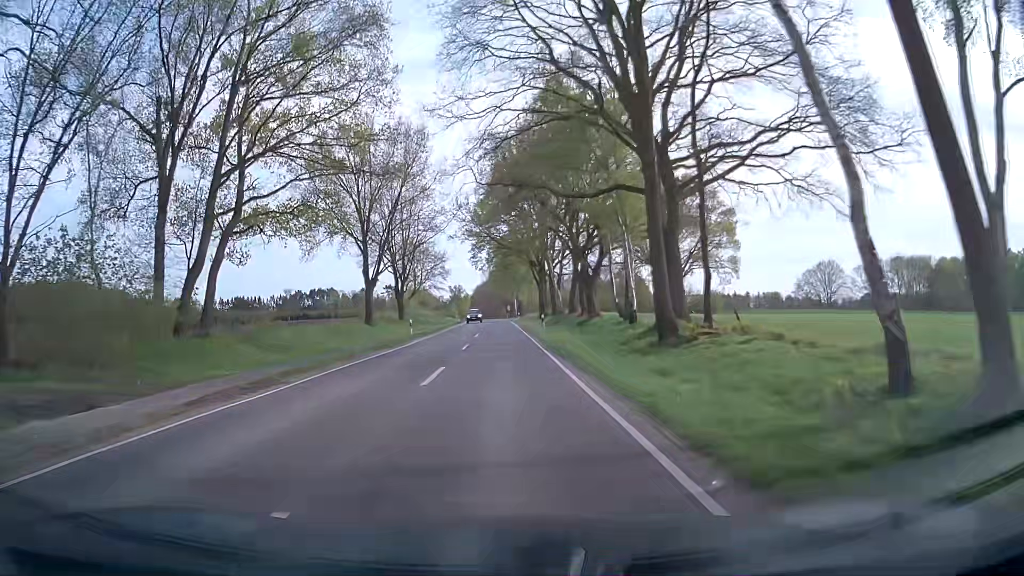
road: secondary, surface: asphalt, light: Day
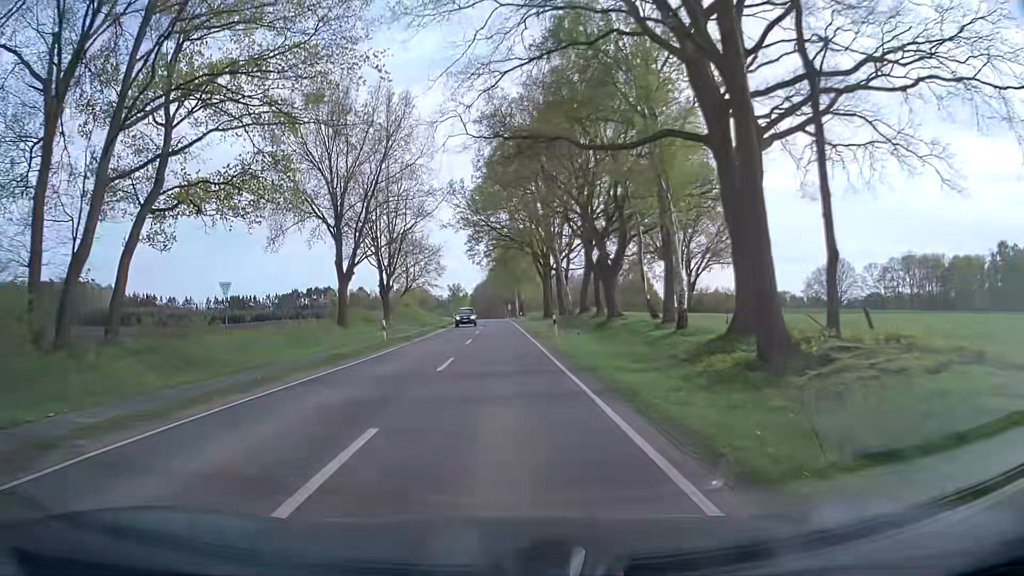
(0.0, +8.8) m; +1°
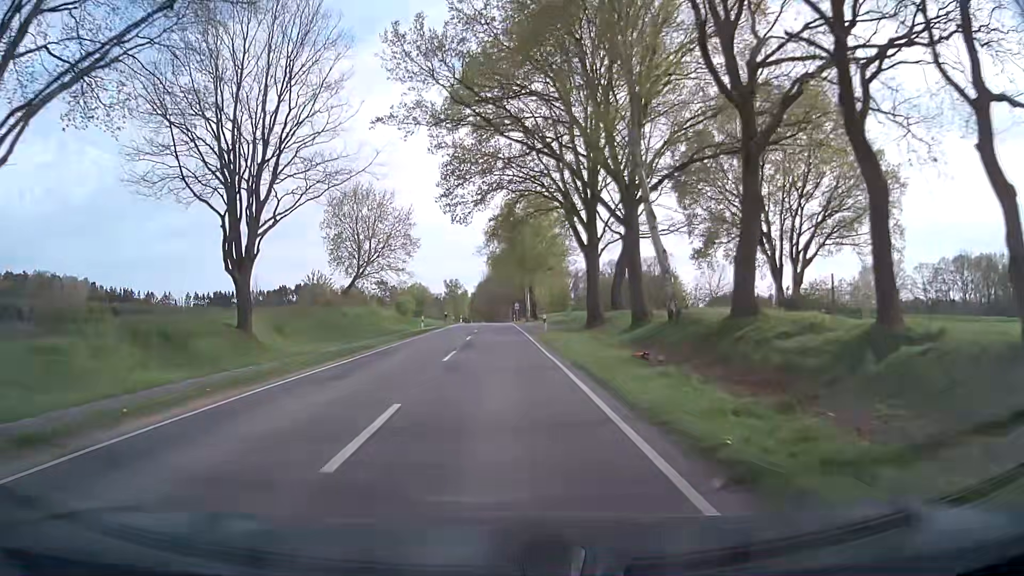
(-0.7, +34.4) m; -1°
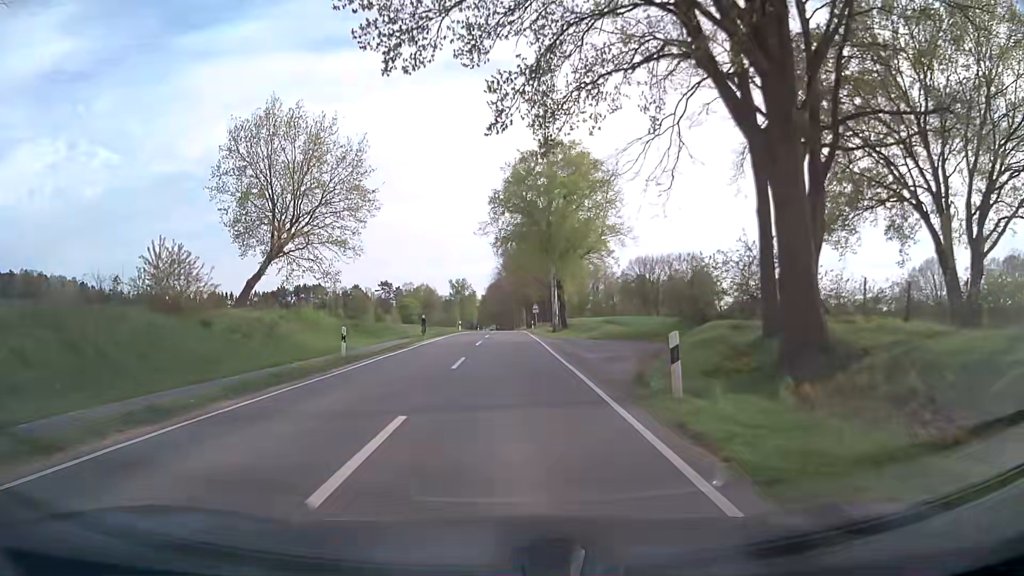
(-0.1, +25.3) m; -1°
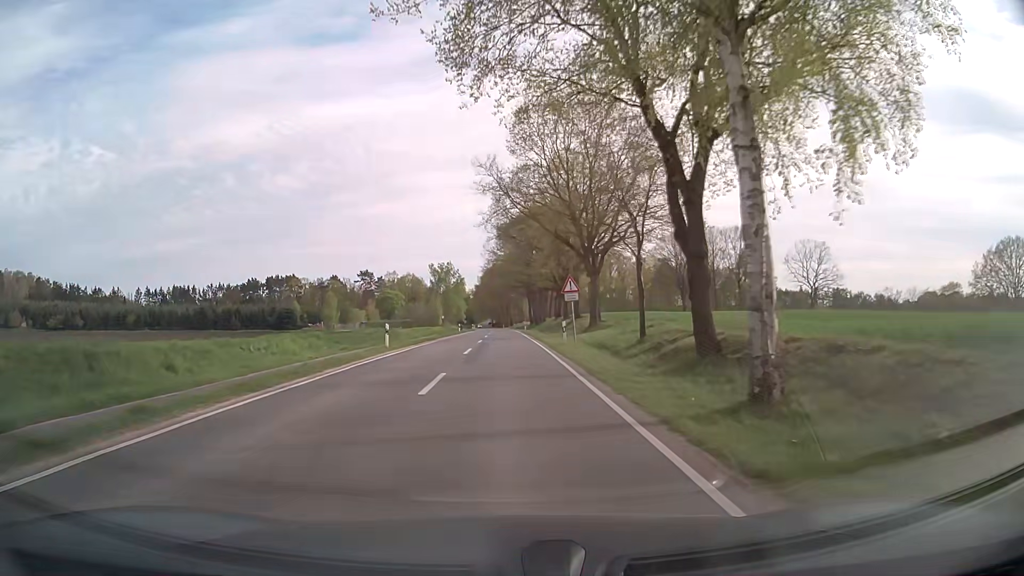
(+0.2, +41.8) m; 0°
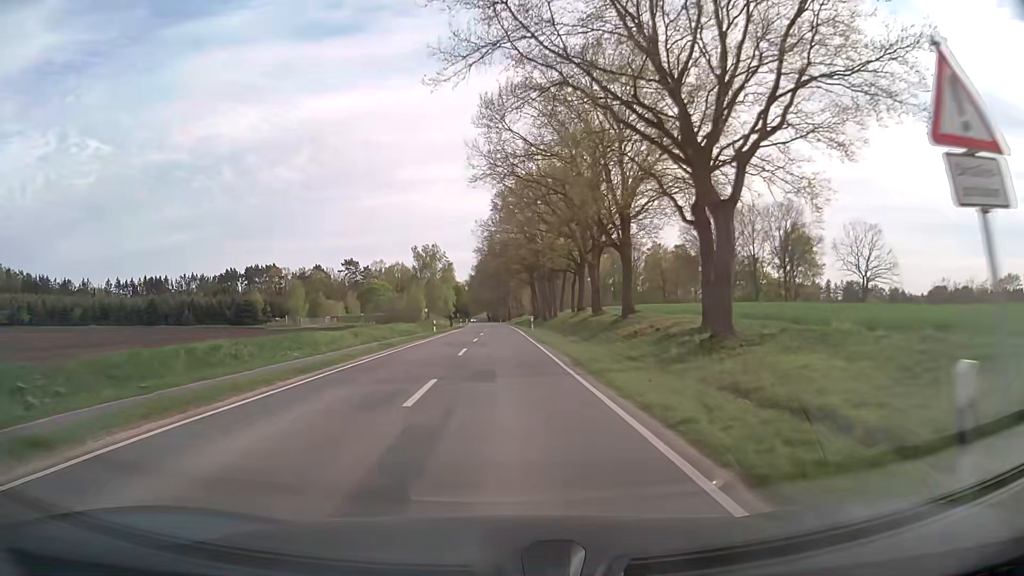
(+0.2, +25.6) m; +1°
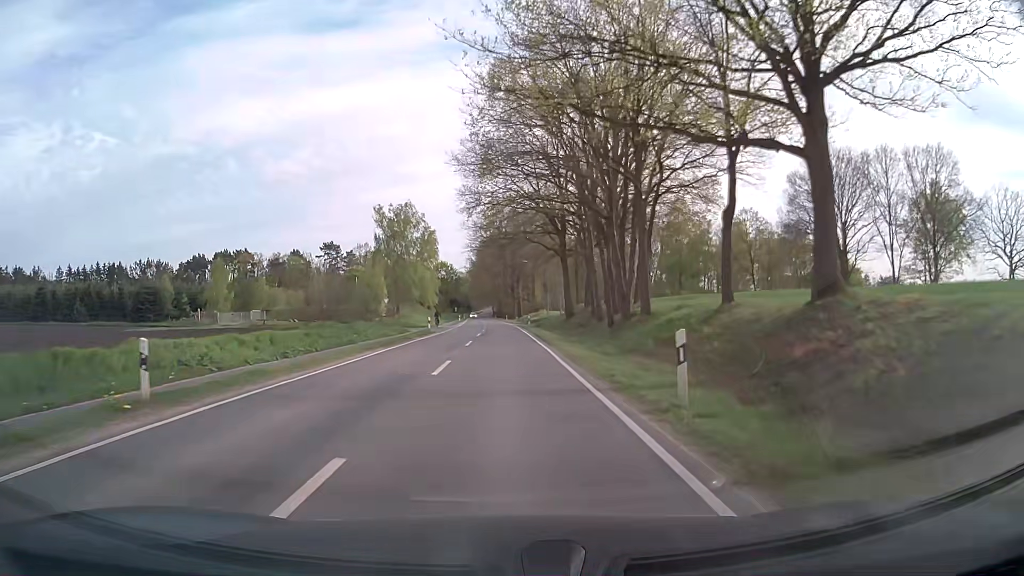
(-0.1, +44.3) m; -1°
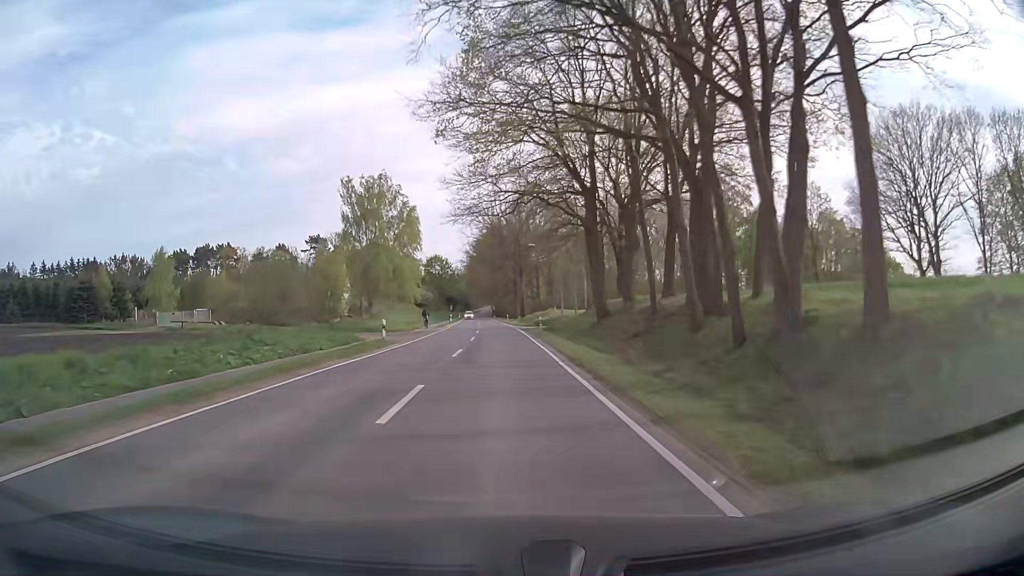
(0.0, +18.2) m; 0°
(0, +10) (0, +20) (0, +30) (0, +40) (0, +50) (-1, +60) (-1, +70) (-2, +80) (-2, +90) (-2, +100) m
